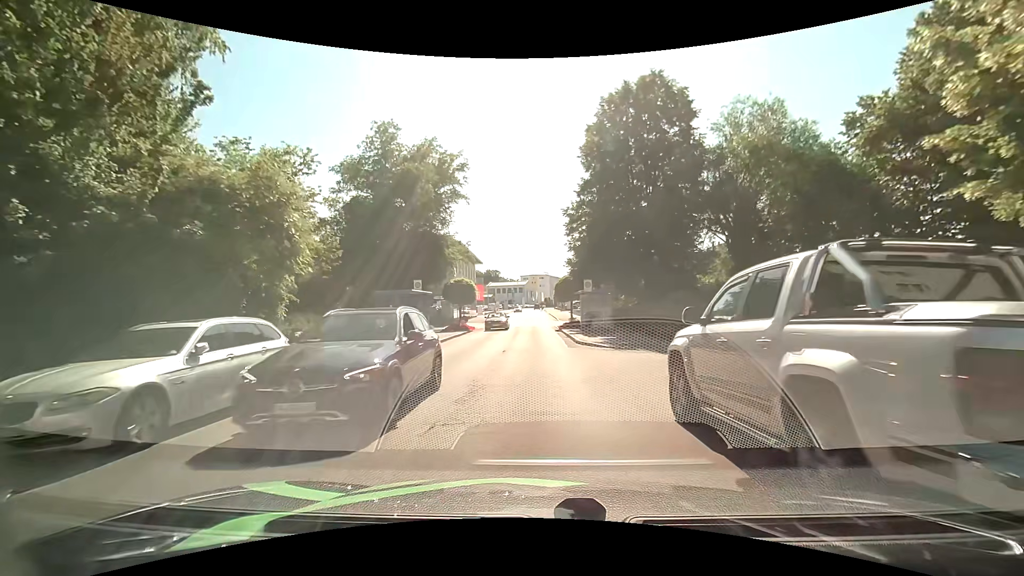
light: Day
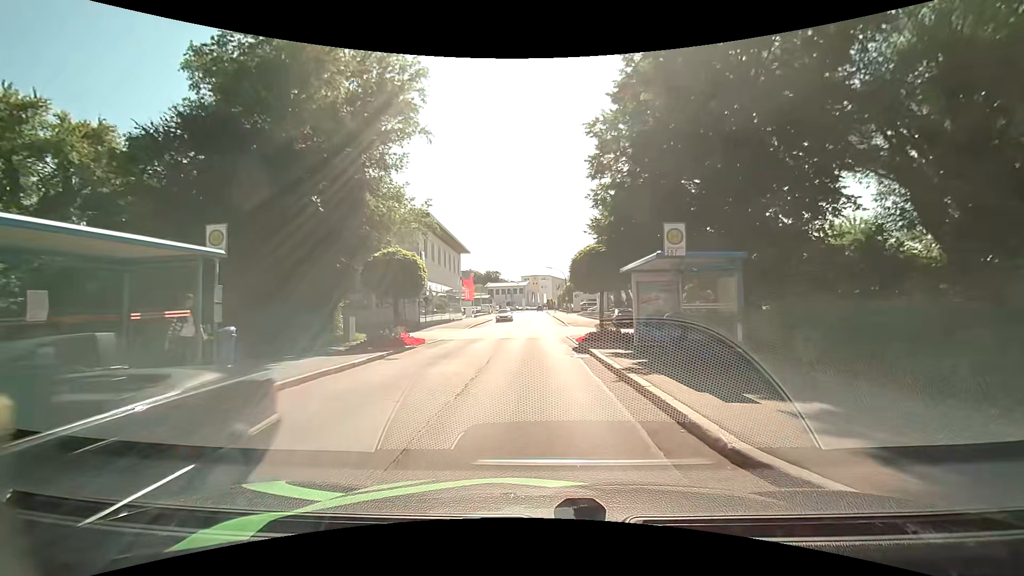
(-0.2, +17.3) m; -1°
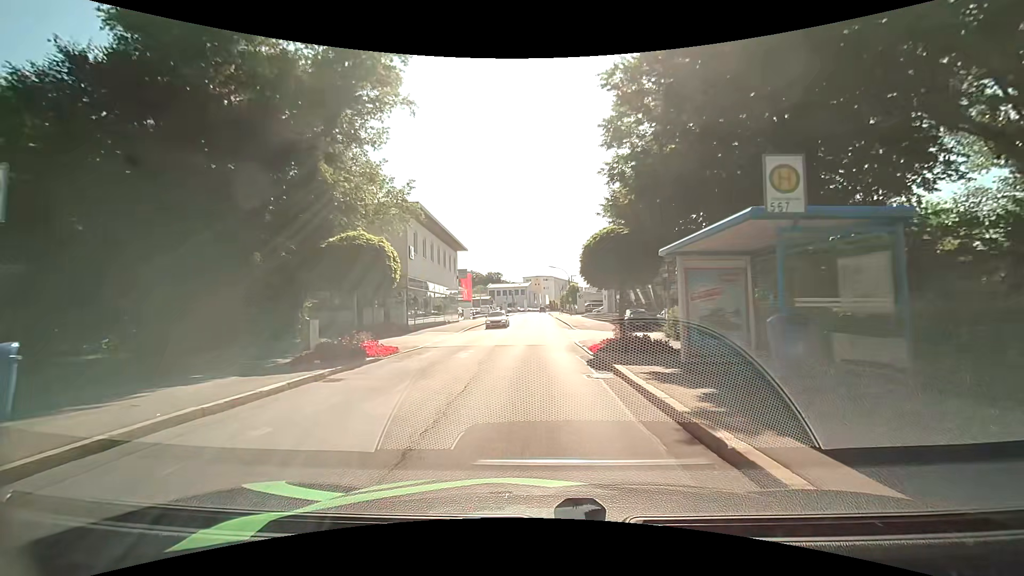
(0.0, +4.4) m; 0°
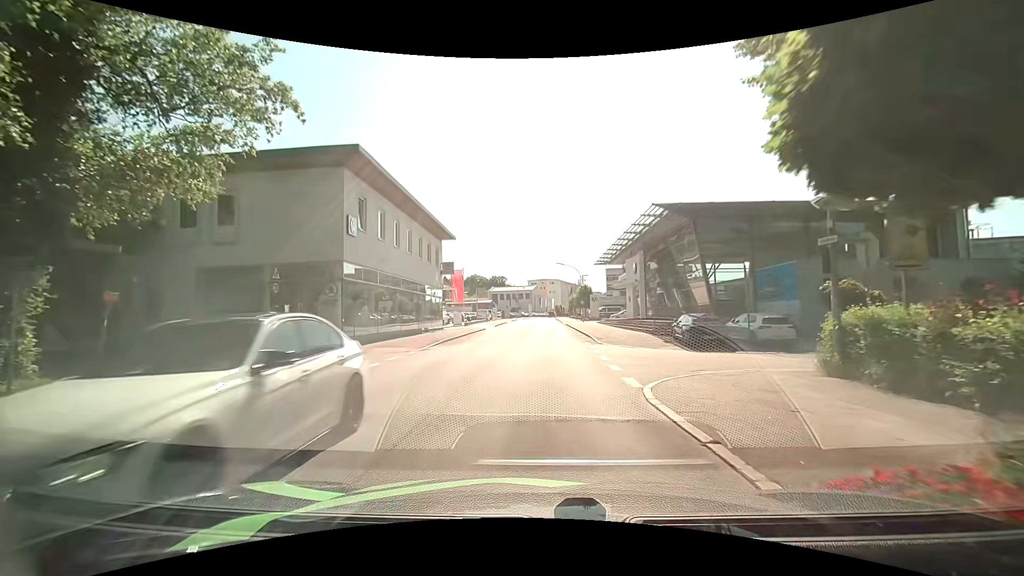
(-0.1, +13.3) m; 0°
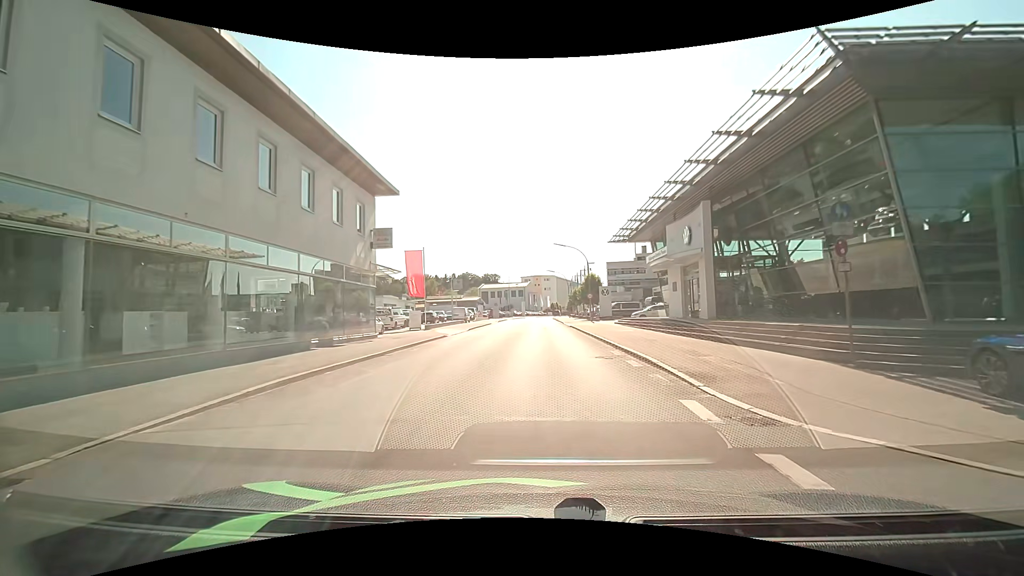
(-0.1, +18.5) m; 0°
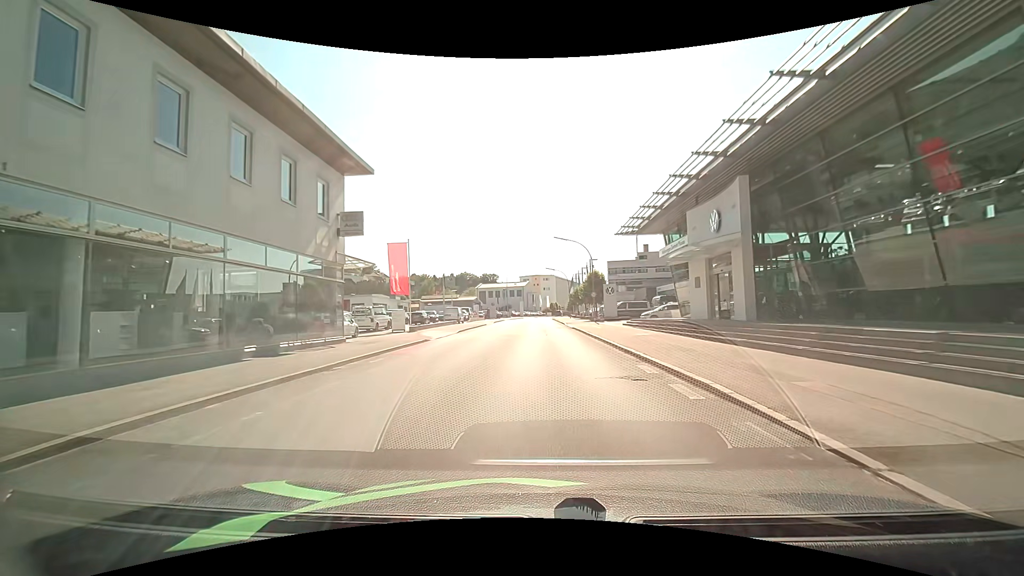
(0.0, +4.8) m; +1°
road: tertiary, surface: asphalt
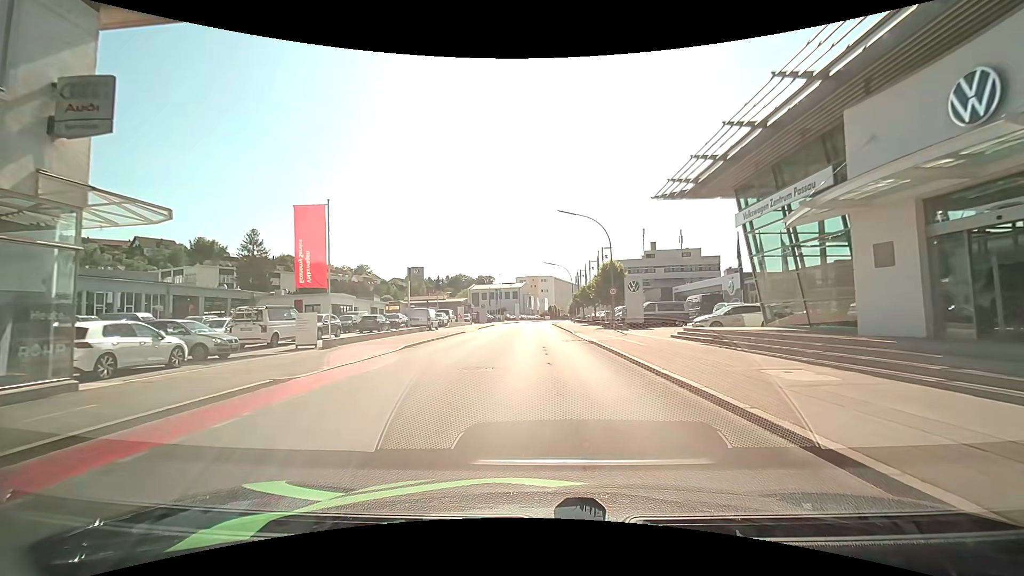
(-0.2, +14.6) m; 0°
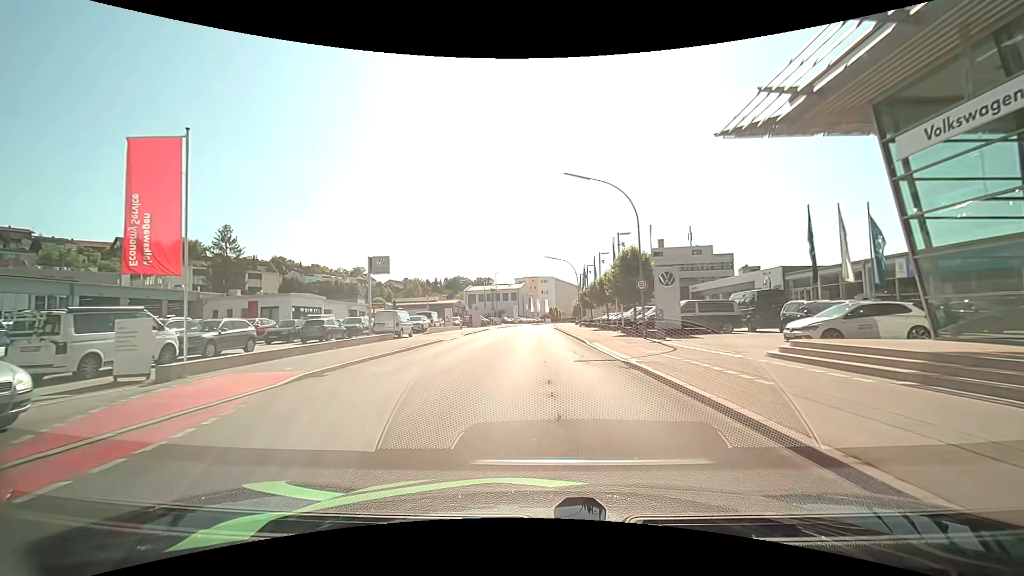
(0.0, +10.0) m; 0°
(0, +10) (0, +20) (0, +30) (0, +40) (0, +50) (0, +60) (0, +70) (0, +80) (+1, +90) (+1, +100) m
